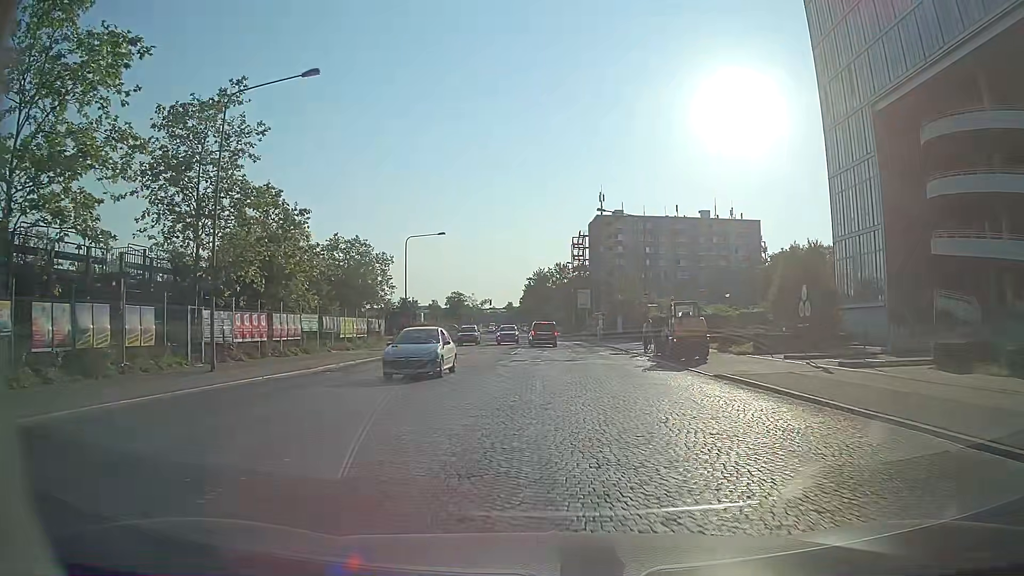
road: secondary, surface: sett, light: Day
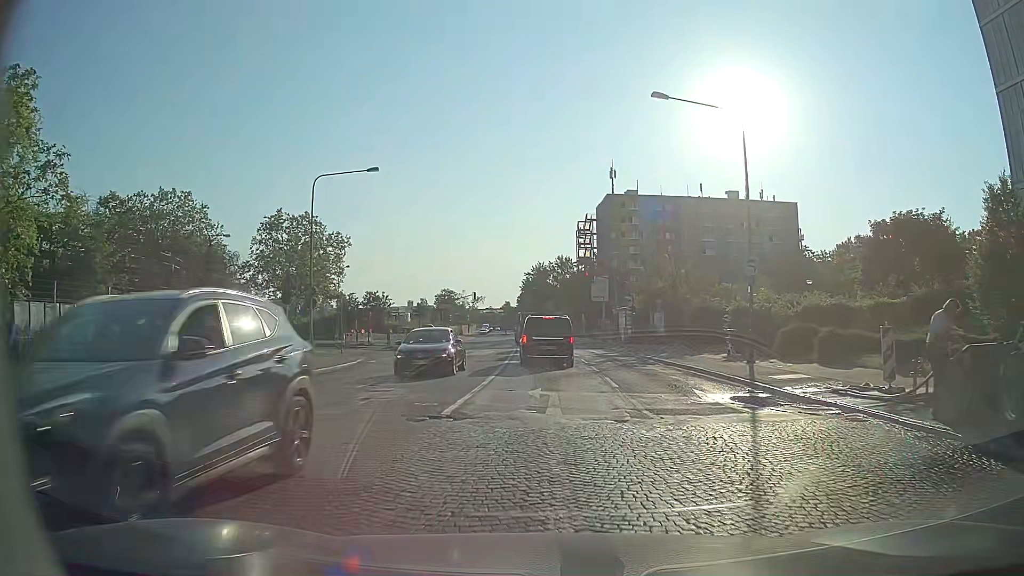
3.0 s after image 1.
(0.0, +24.6) m; +1°
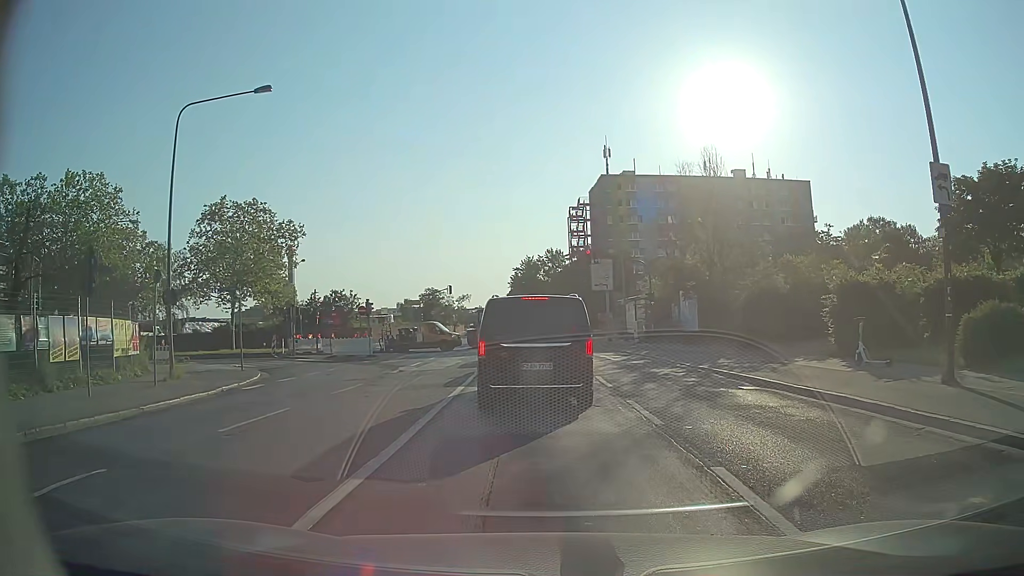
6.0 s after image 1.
(0.0, +12.9) m; 0°
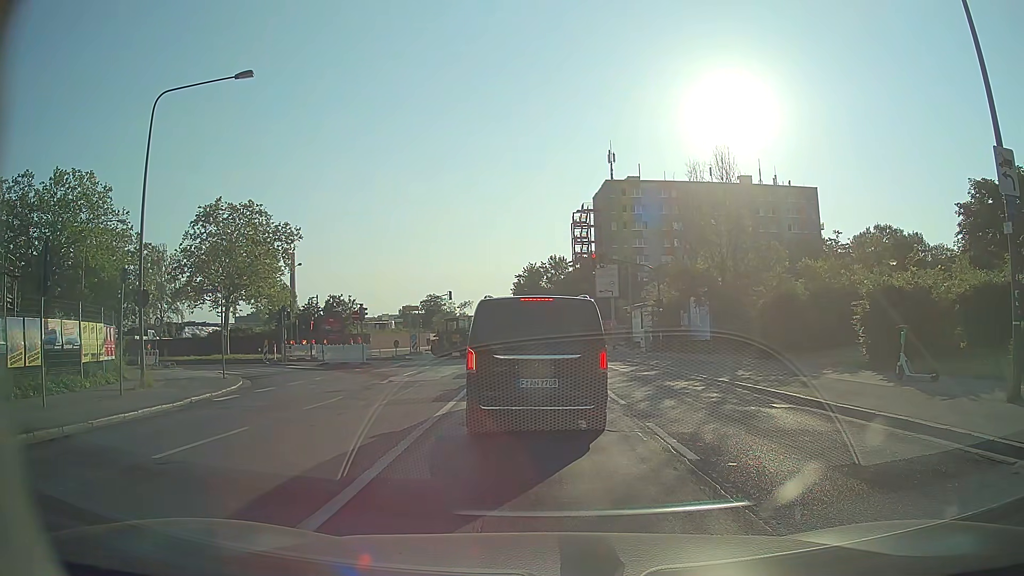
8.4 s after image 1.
(0.0, +1.9) m; +2°
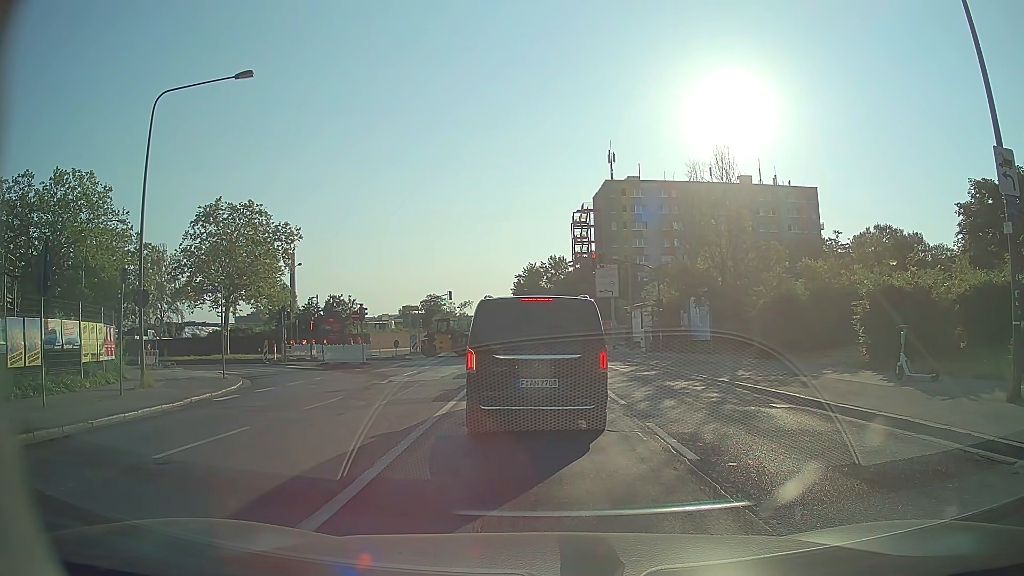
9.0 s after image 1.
(0.0, 0.0) m; 0°
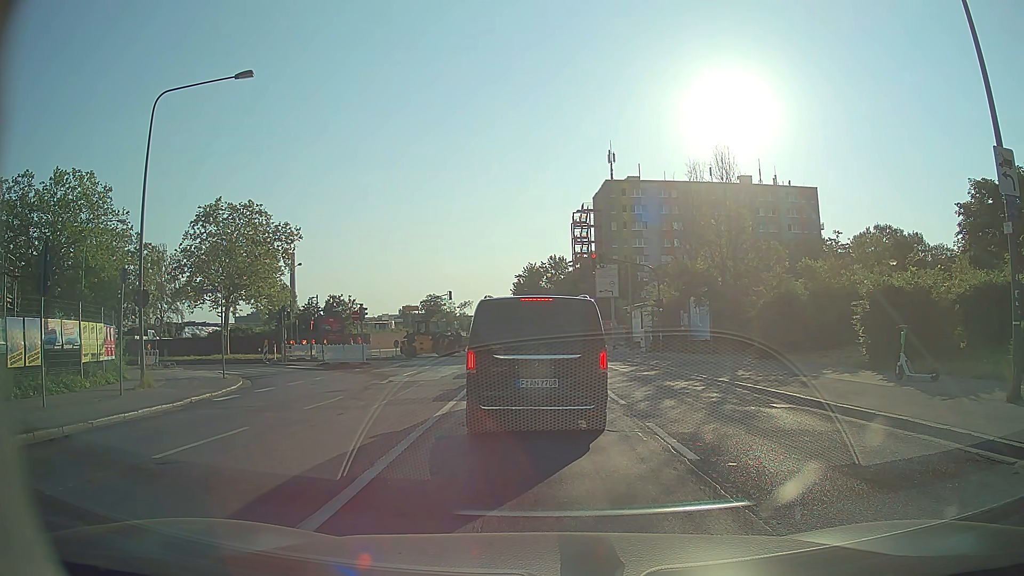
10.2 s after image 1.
(0.0, 0.0) m; 0°
(0, +10) (-1, +20) (-1, +30) (-2, +40) (-4, +50) (-12, +56) (-21, +58) (-31, +58) (-41, +57) (-51, +57) m
